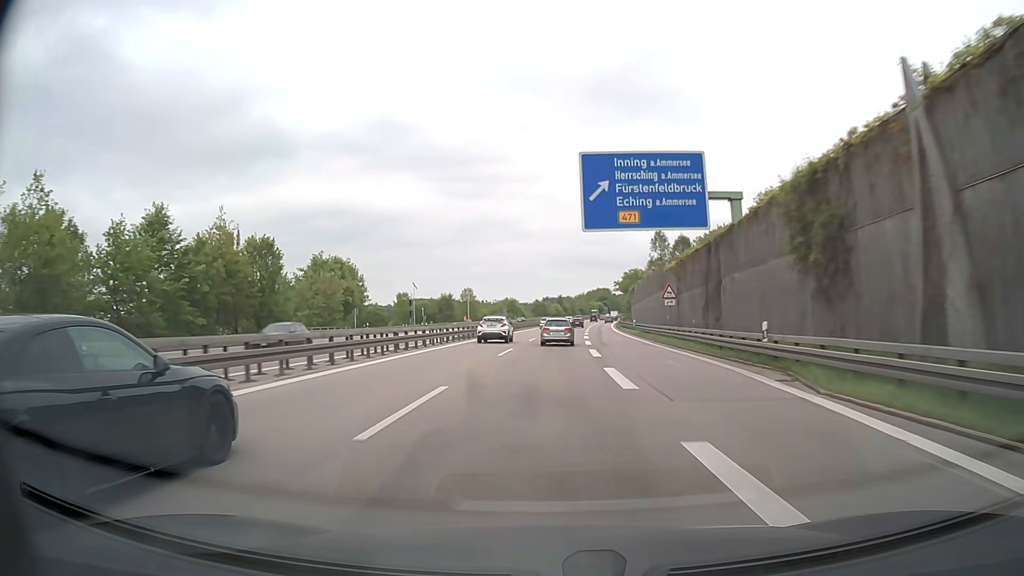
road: motorway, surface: asphalt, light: Day
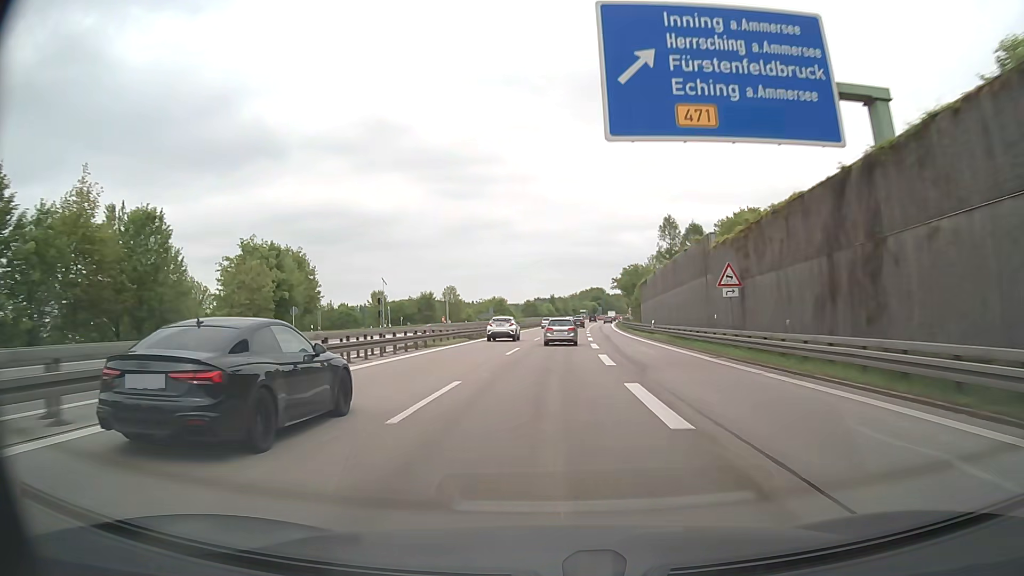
(+0.1, +17.0) m; +1°
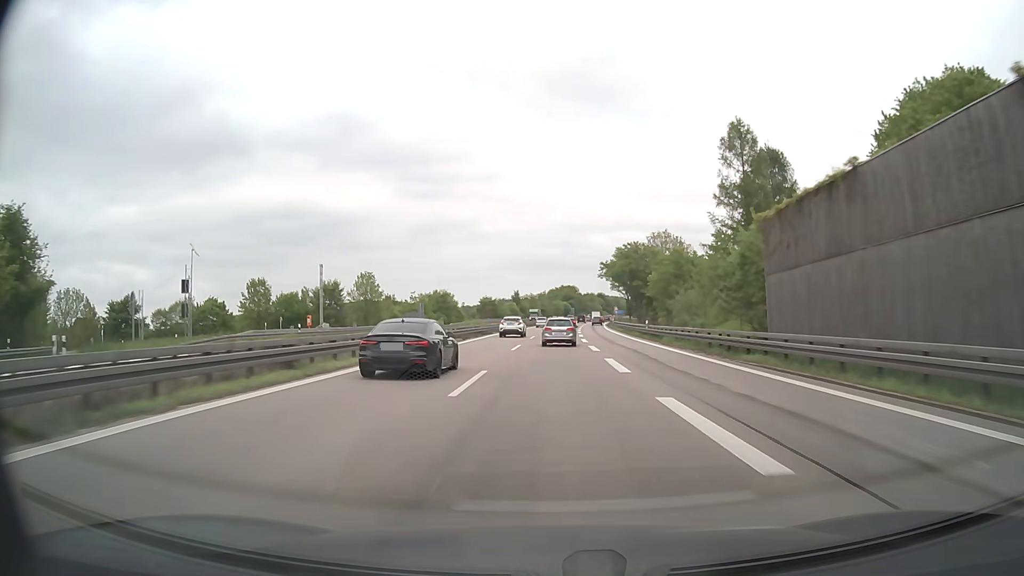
(+1.0, +50.8) m; +3°
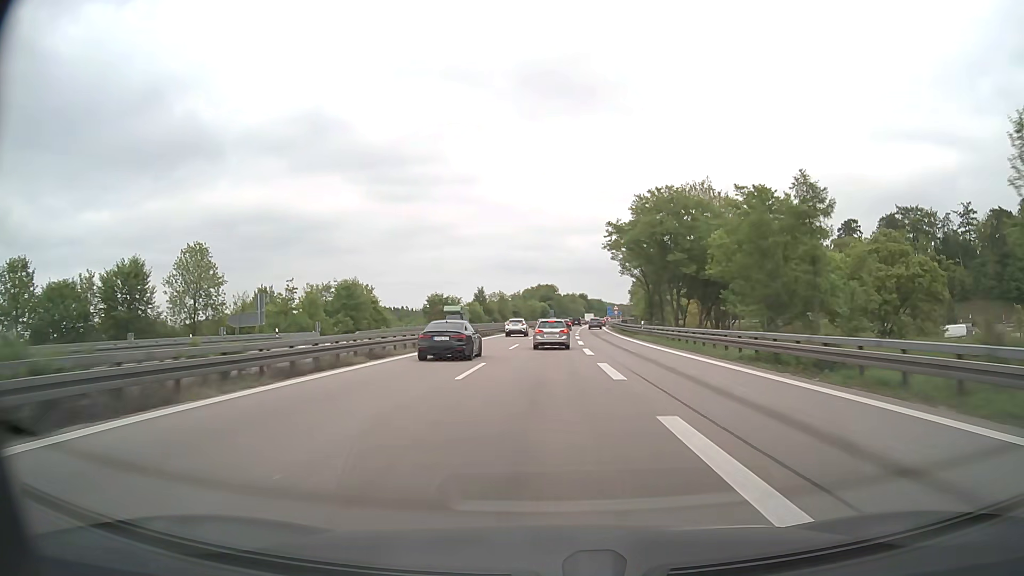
(+1.0, +50.5) m; +2°
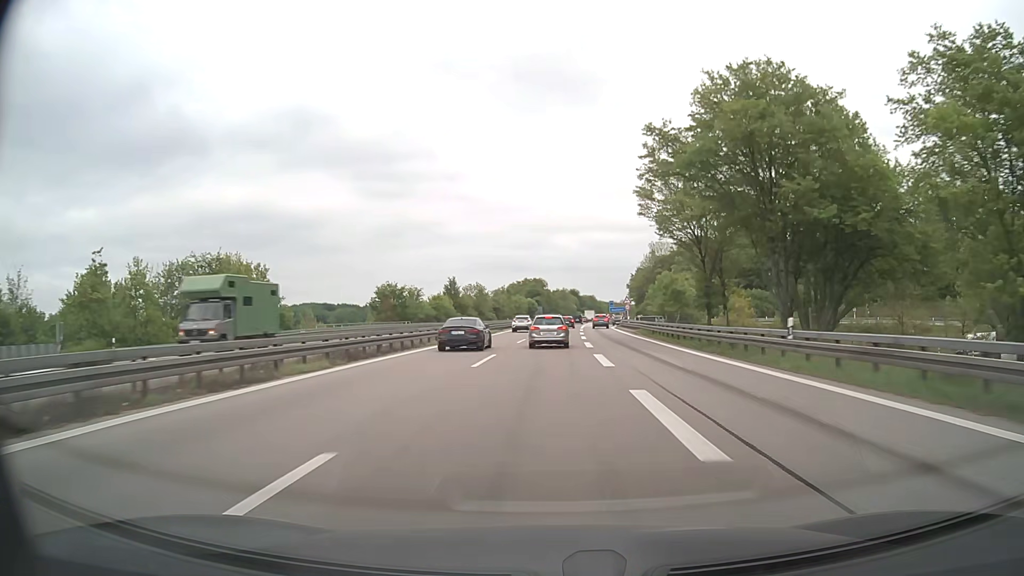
(+0.3, +33.0) m; +1°
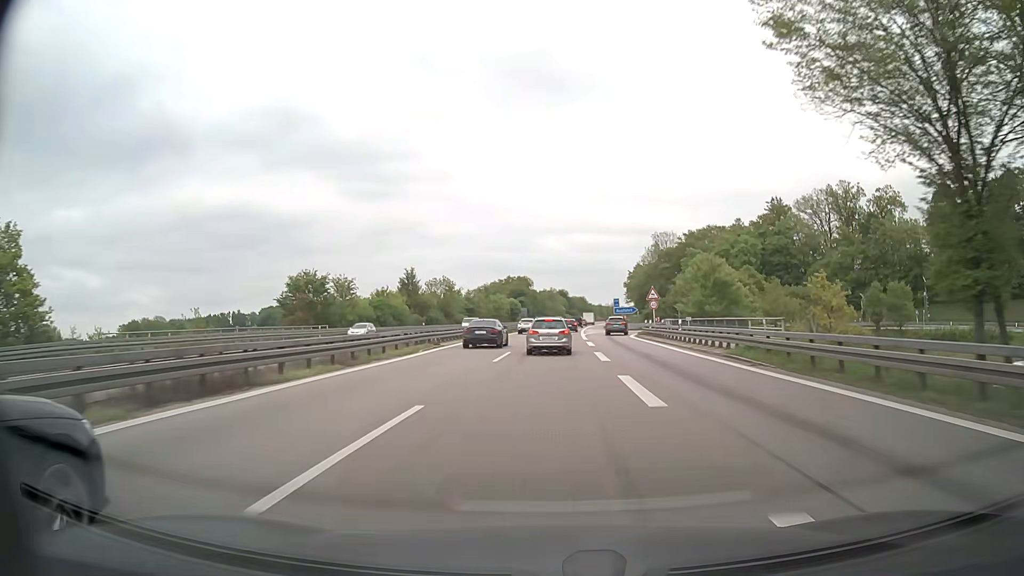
(+0.5, +31.9) m; +2°
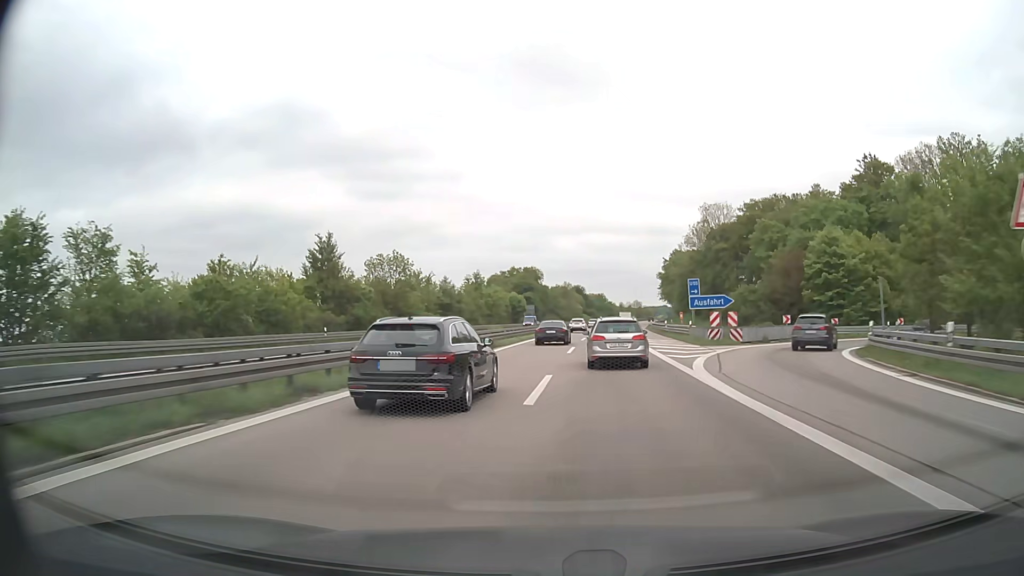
(-0.3, +47.7) m; -1°
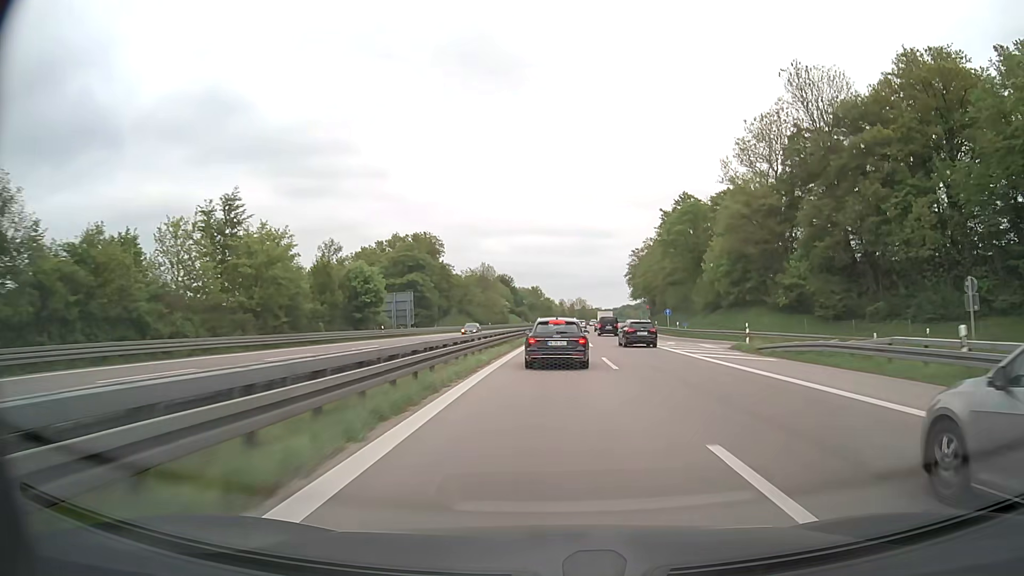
(+3.6, +82.4) m; +6°
(0, +10) (0, +20) (0, +30) (+1, +40) (+1, +50) (+2, +60) (+2, +70) (+3, +80) (+3, +90) (+4, +100) m
